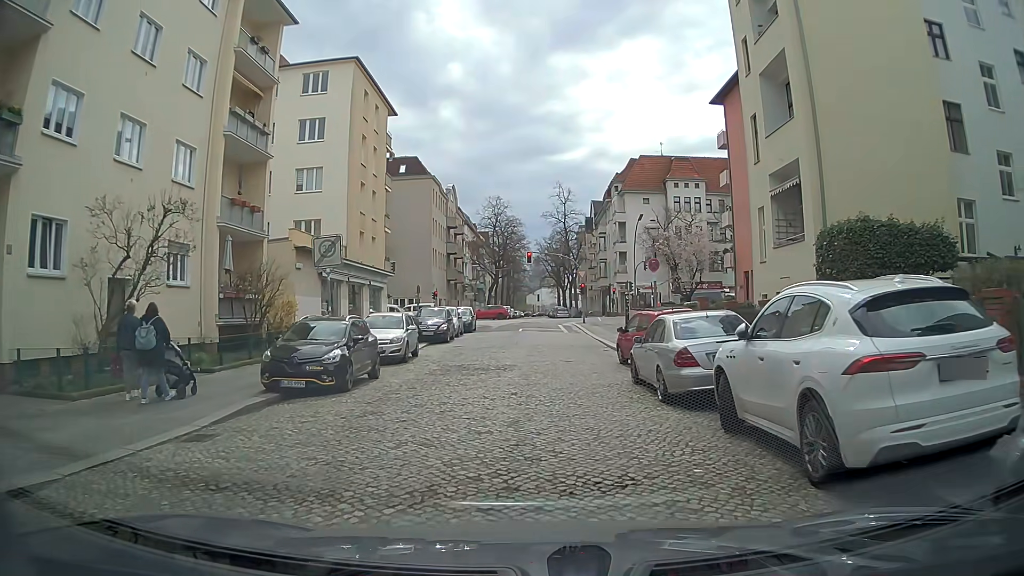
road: residential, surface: sett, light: Day
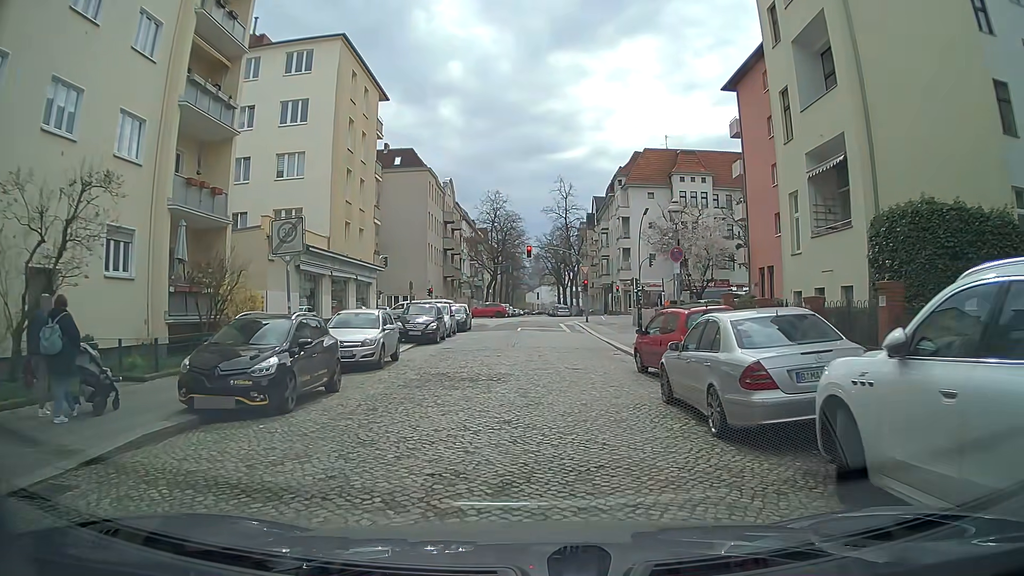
(0.0, +3.3) m; 0°
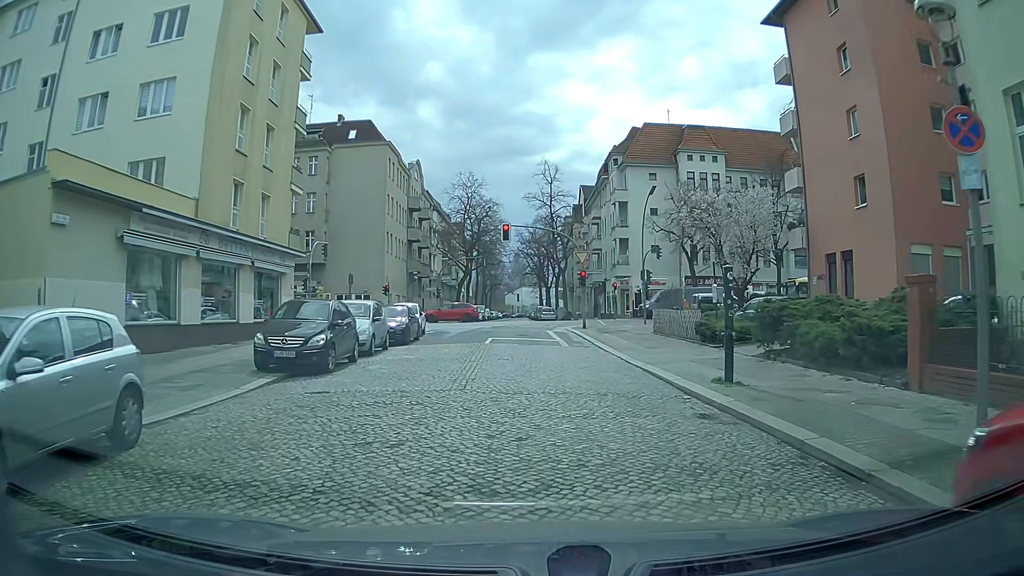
(+0.1, +12.9) m; 0°
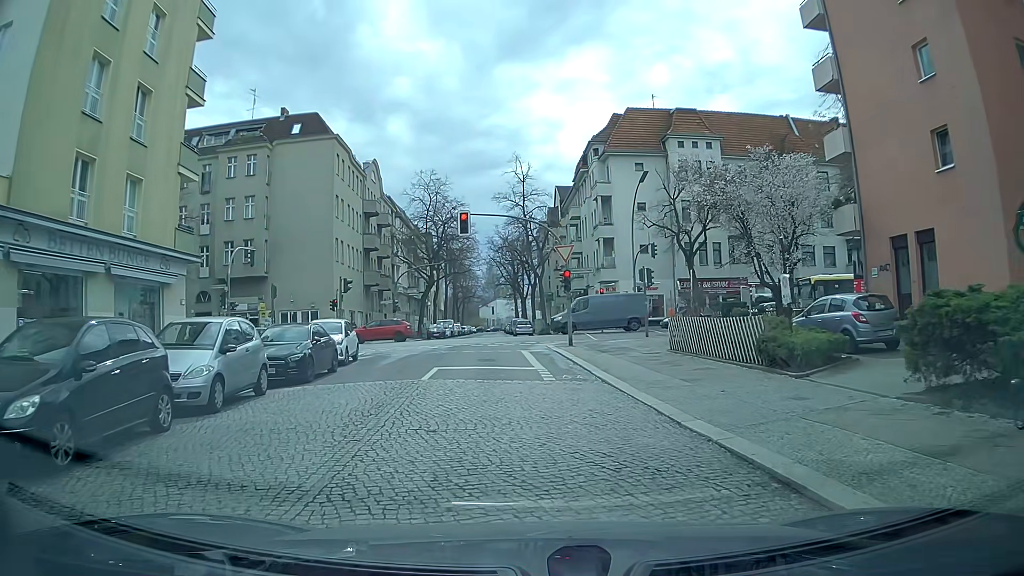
(+0.4, +8.5) m; +3°
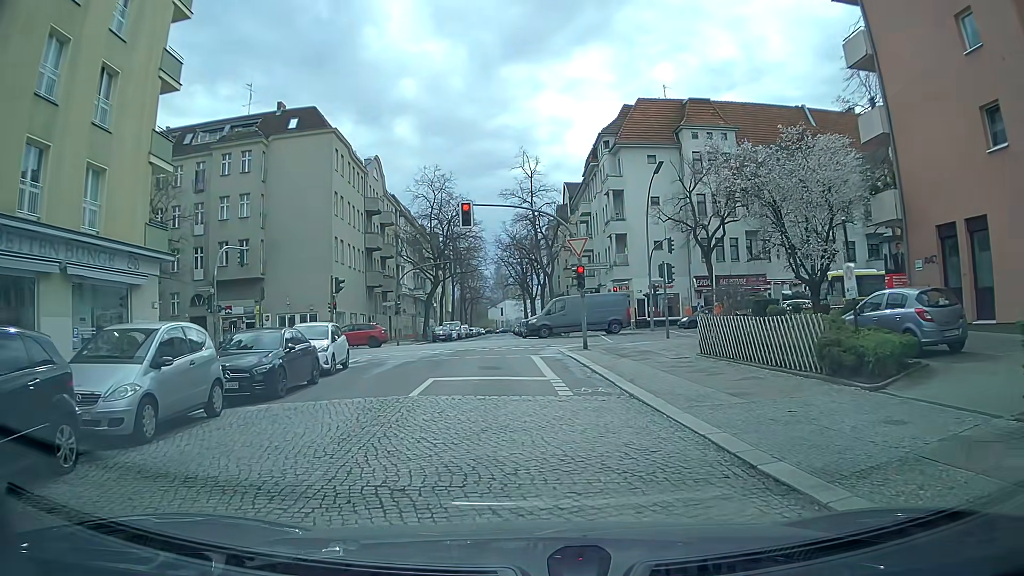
(0.0, +2.6) m; 0°
